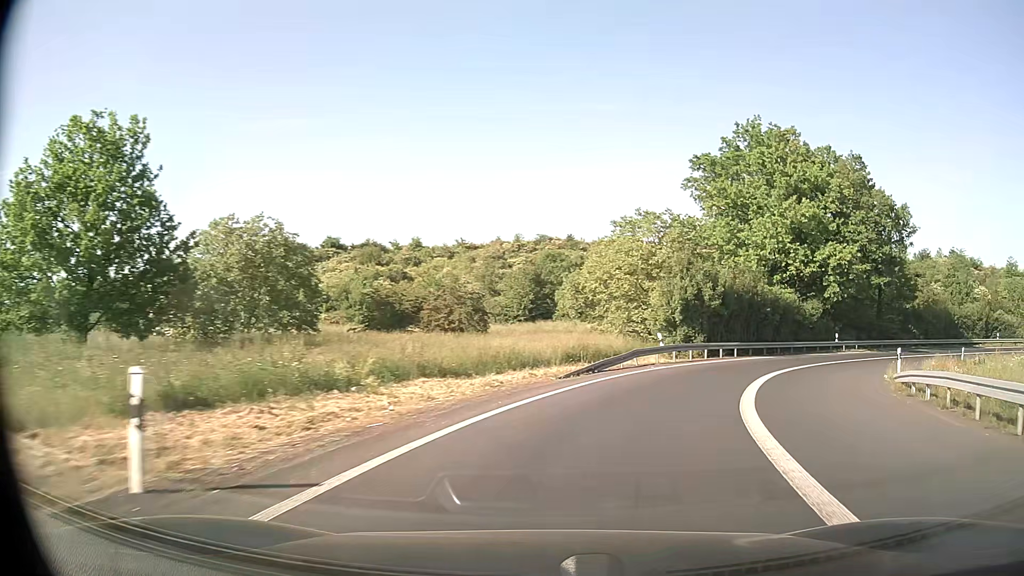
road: motorway_link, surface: asphalt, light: Day
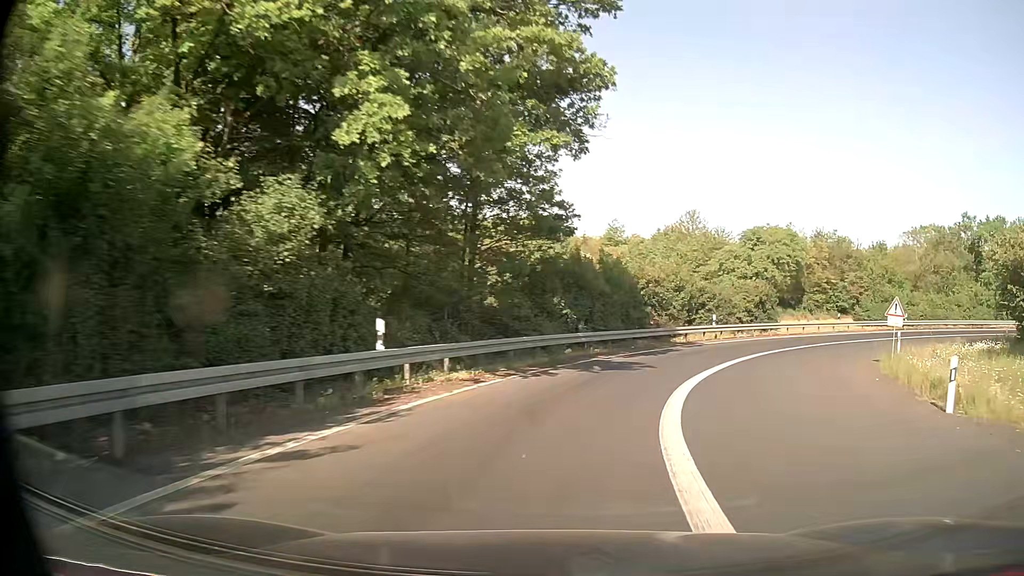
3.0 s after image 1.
(+14.5, +35.1) m; +42°
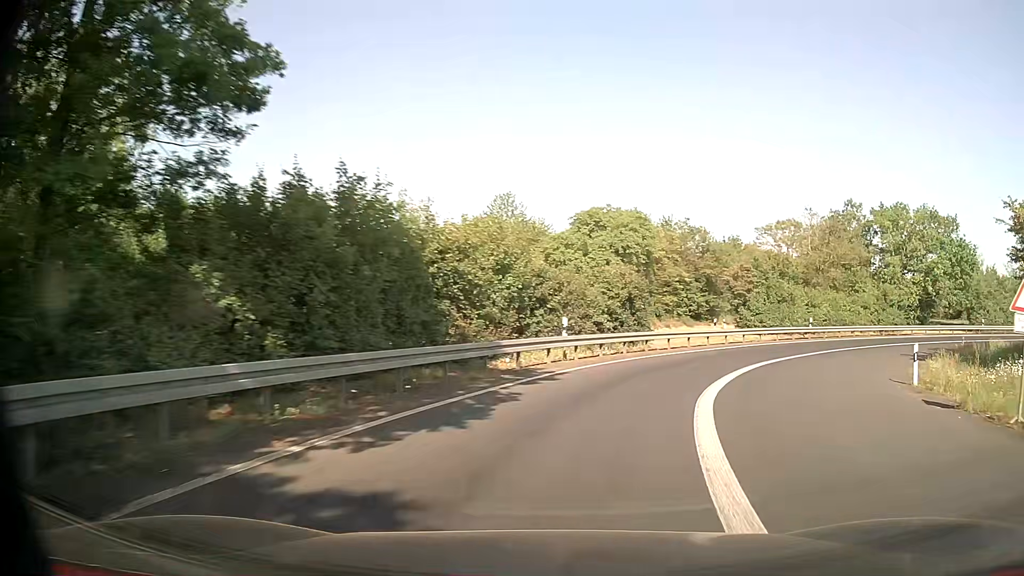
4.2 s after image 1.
(+2.2, +16.1) m; +16°
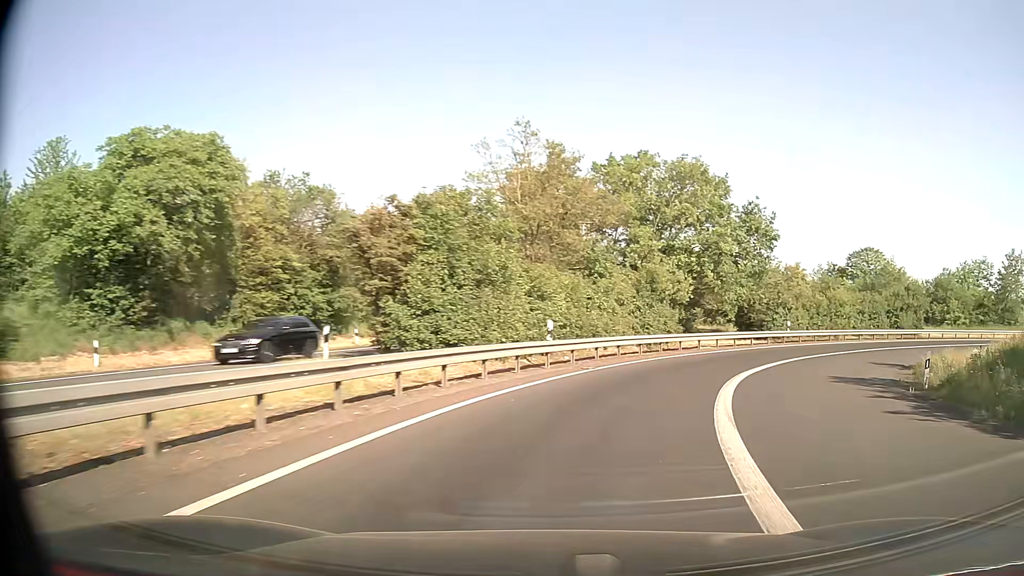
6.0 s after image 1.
(+6.2, +23.6) m; +31°
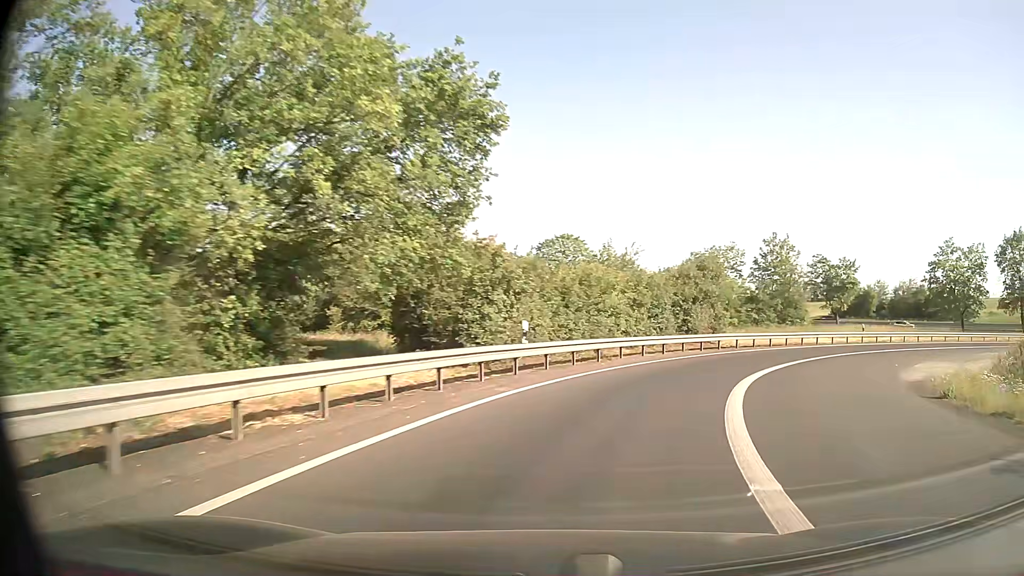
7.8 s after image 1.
(+6.3, +23.7) m; +29°
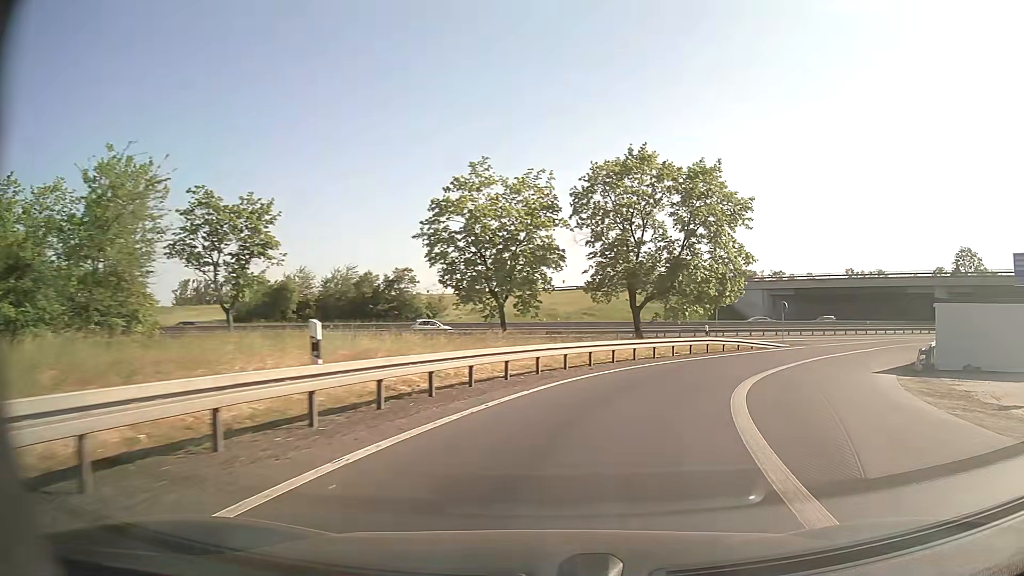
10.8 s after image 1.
(+17.1, +36.5) m; +50°
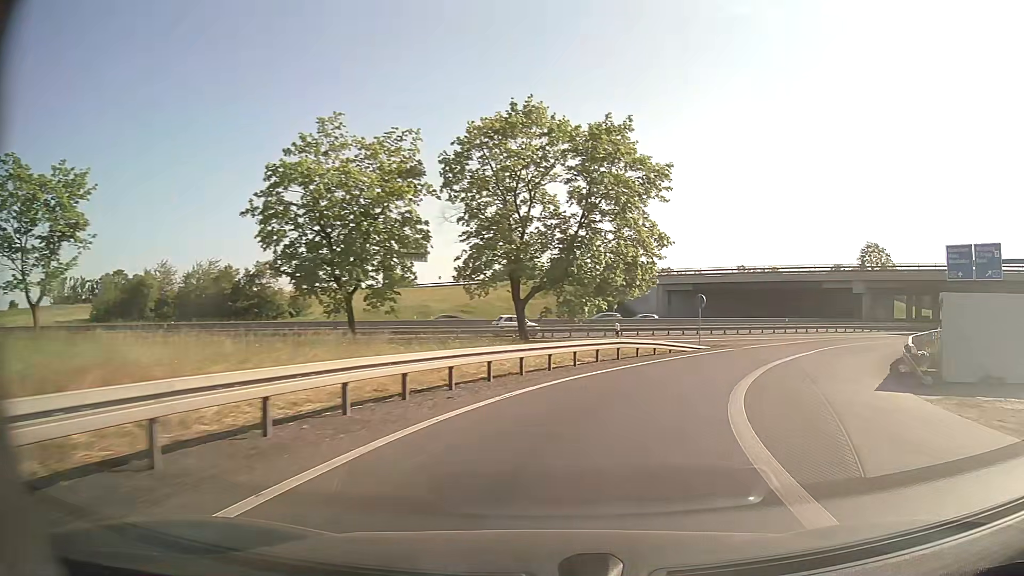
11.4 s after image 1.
(+0.8, +8.4) m; +10°
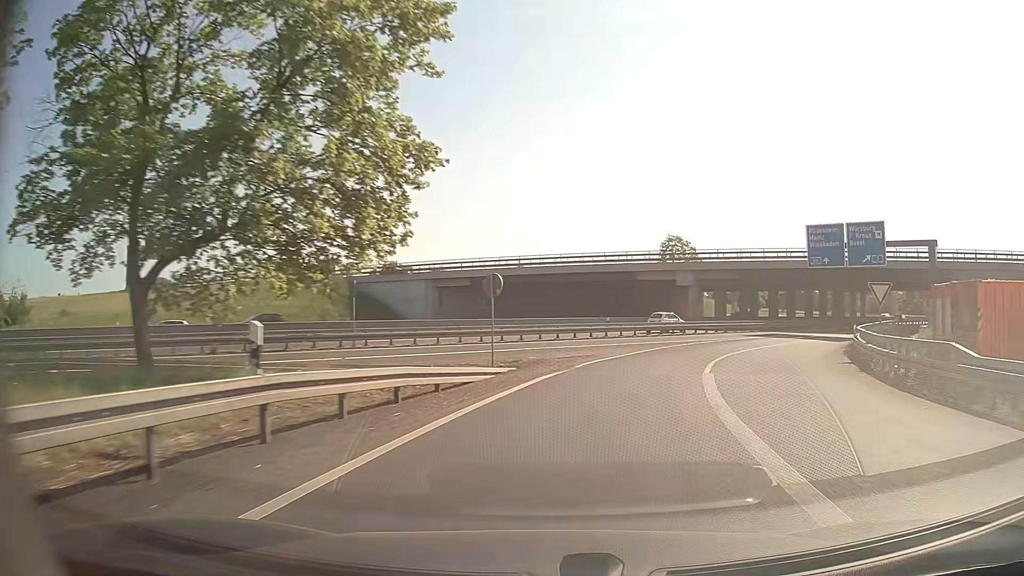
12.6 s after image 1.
(+2.9, +16.8) m; +19°
(+1, +10) (+3, +20) (+7, +29) (+12, +38) (+18, +45) (+26, +52) (+33, +59) (+41, +65) (+48, +71) (+57, +77) m
